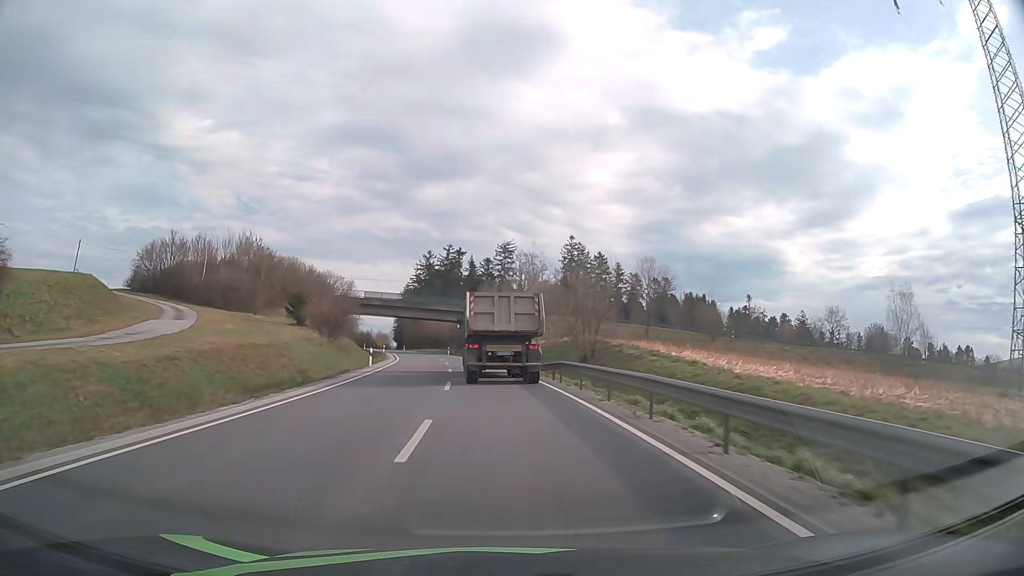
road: secondary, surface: asphalt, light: Day
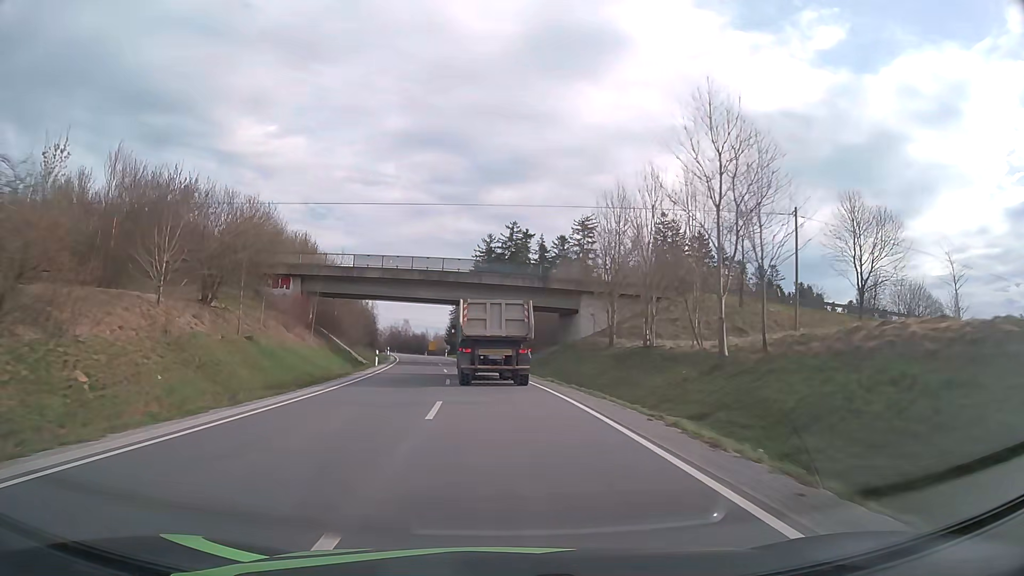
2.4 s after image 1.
(-2.4, +43.2) m; -6°
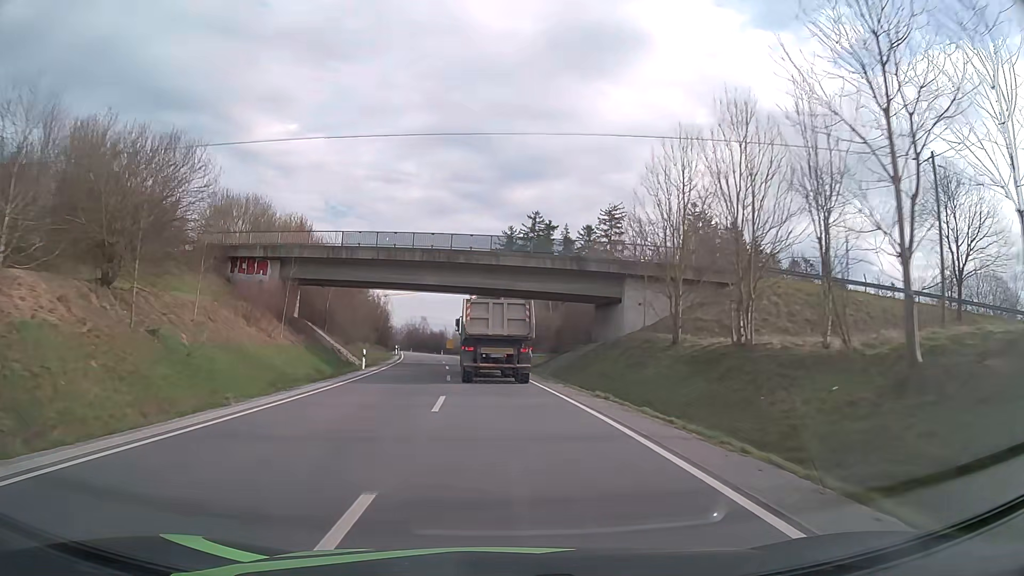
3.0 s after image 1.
(-0.1, +10.7) m; -1°
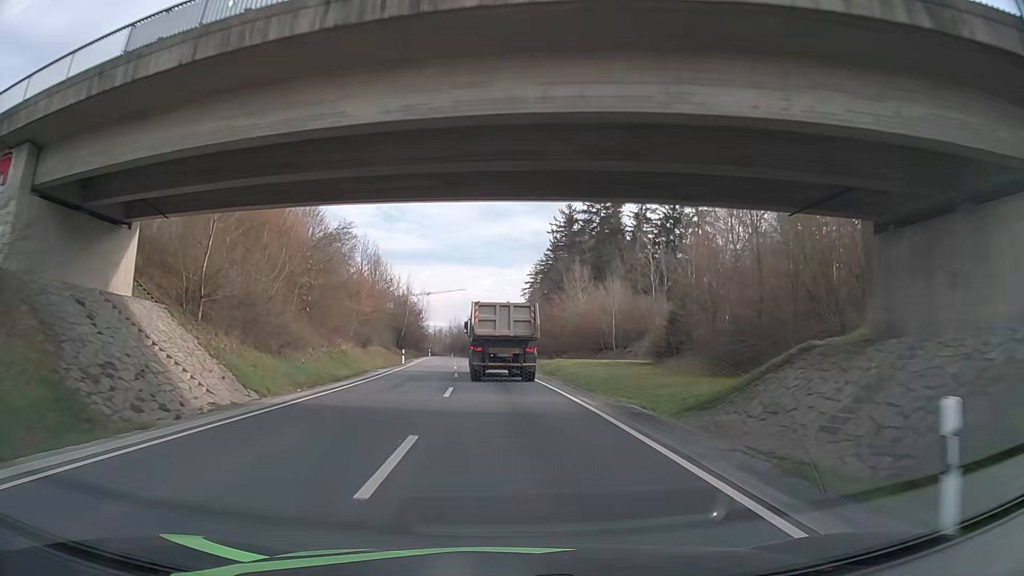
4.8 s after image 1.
(-1.4, +32.4) m; -5°
(0, +10) (0, +20) (-1, +30) (-2, +40) (-2, +50) (-3, +60) (-4, +70) (-4, +80) (-5, +90) (-6, +100) m
